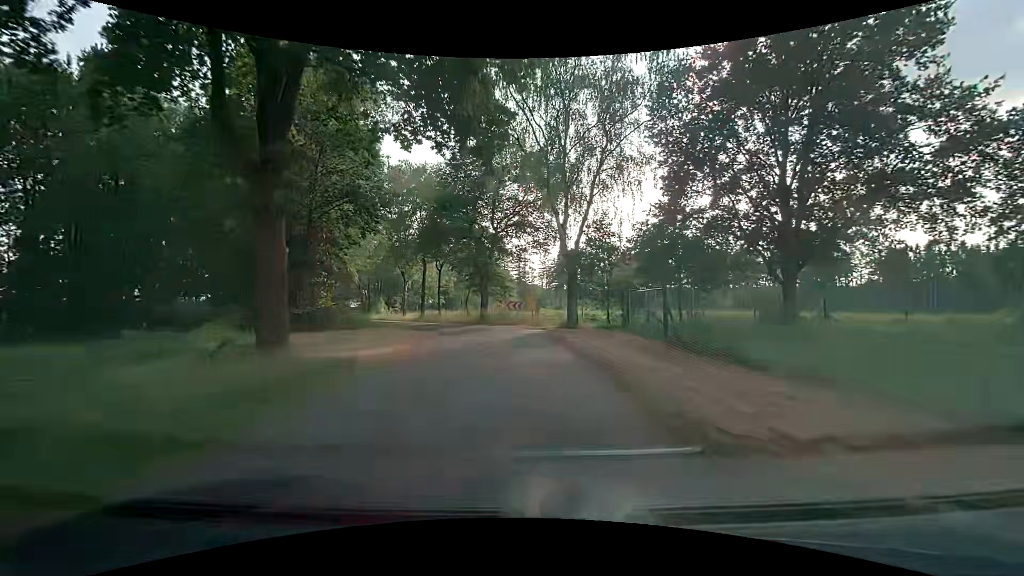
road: unclassified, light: Day
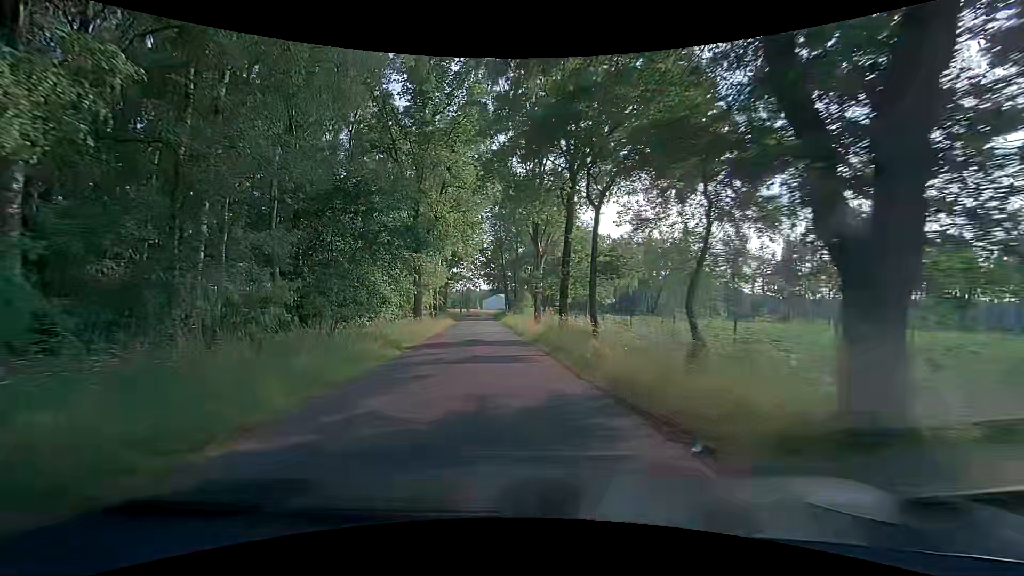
(-3.8, +32.4) m; -20°
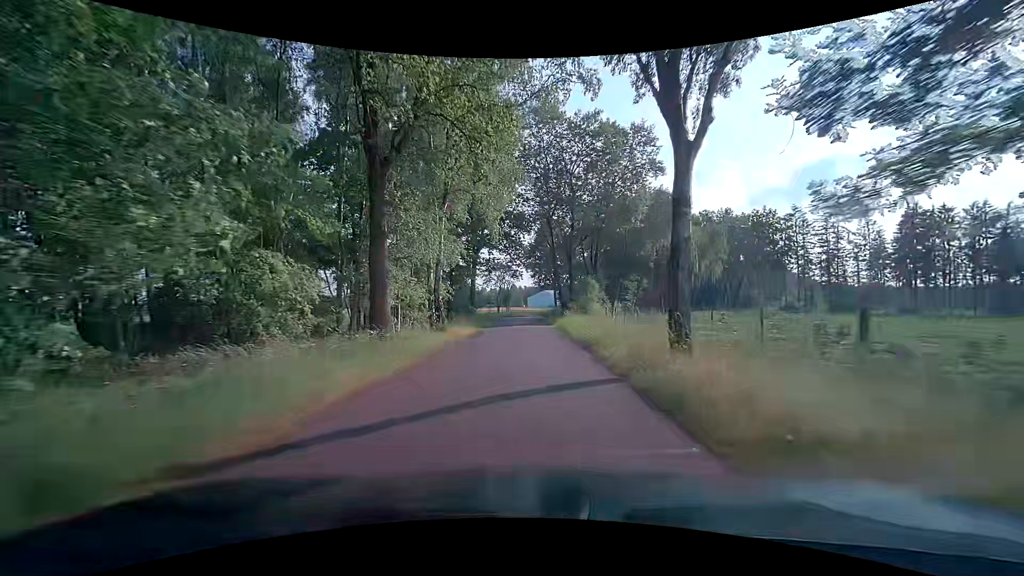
(-1.5, +21.2) m; -5°
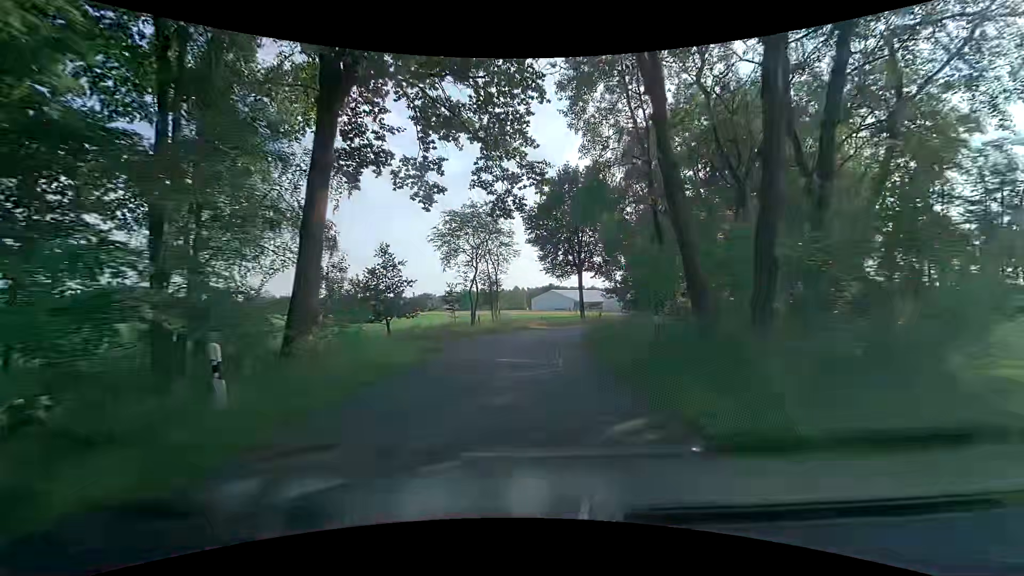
(-0.8, +38.5) m; -1°
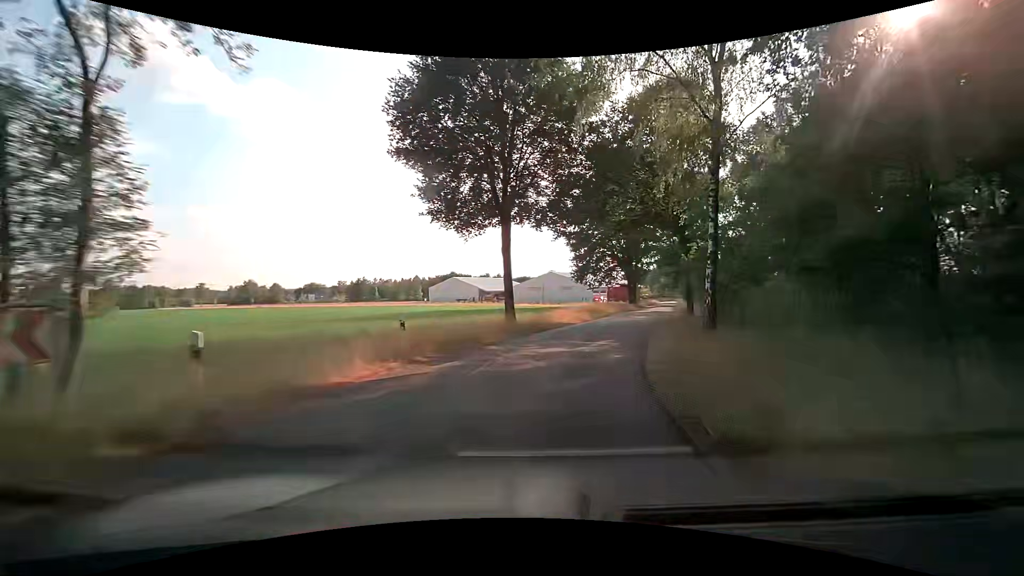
(+1.4, +29.9) m; +10°
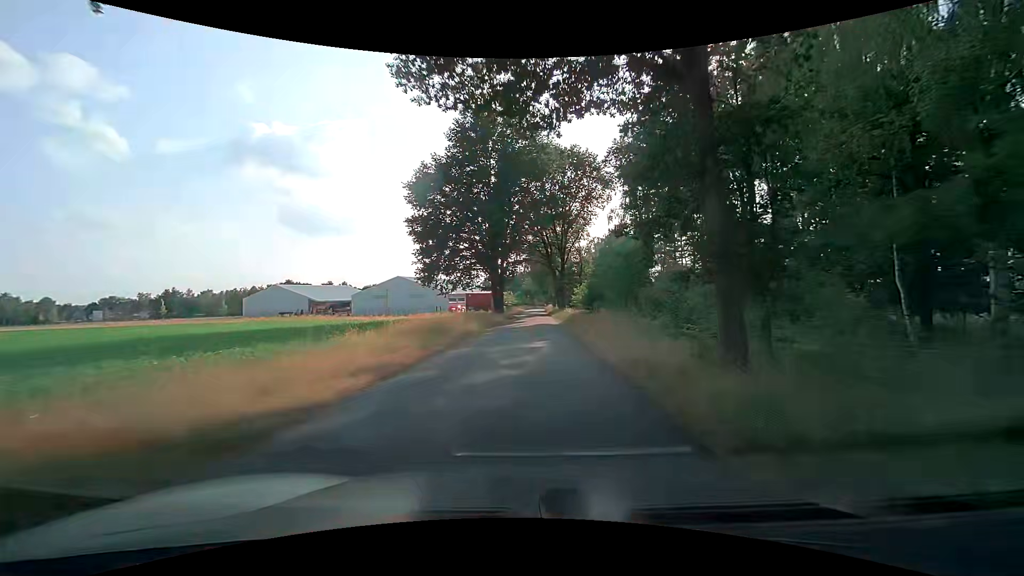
(+3.3, +22.5) m; +16°
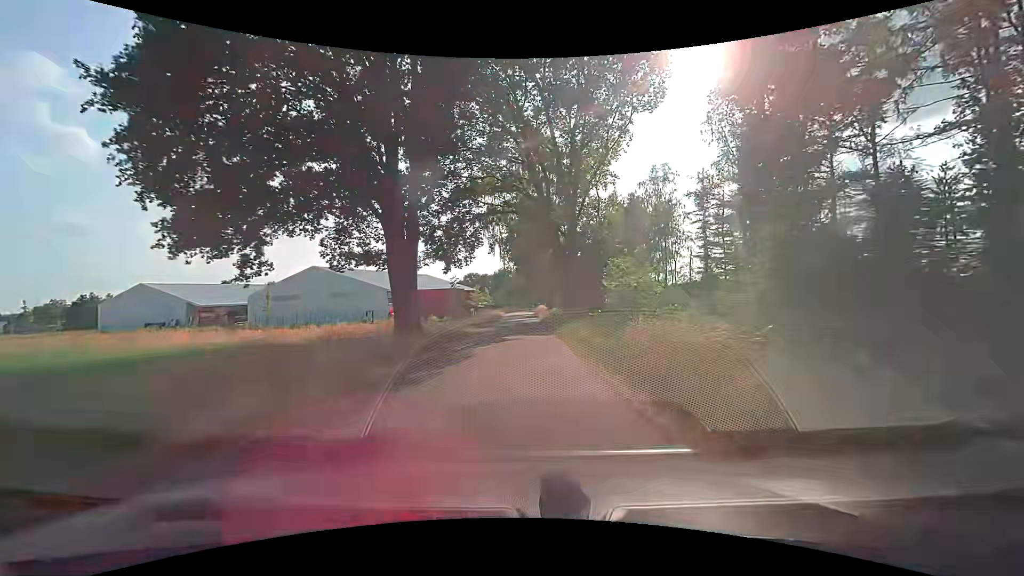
(+1.1, +39.3) m; +2°
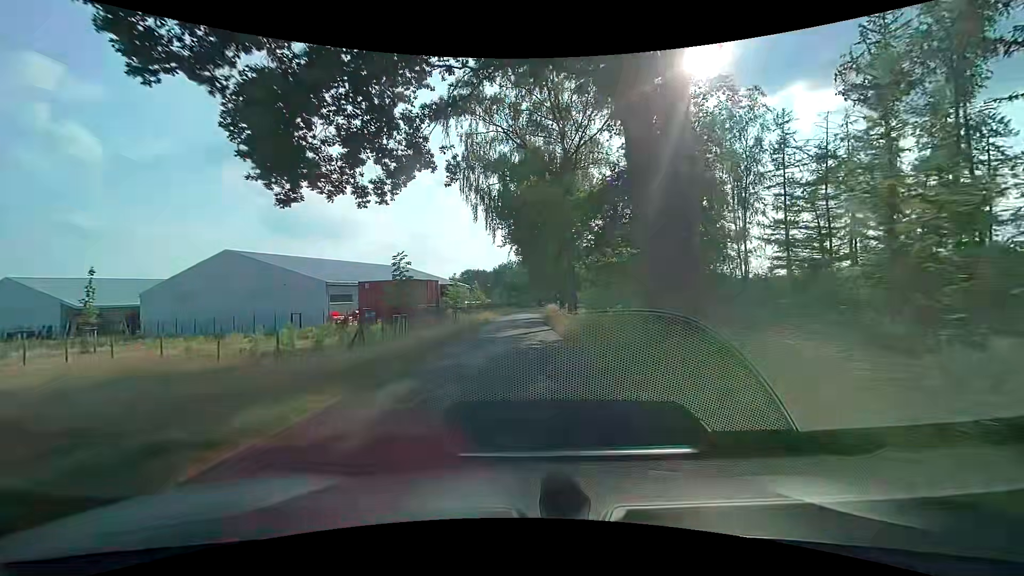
(-0.1, +24.1) m; -1°
(0, +10) (0, +20) (0, +30) (0, +40) (0, +50) (+1, +60) (+1, +70) (+2, +80) (+2, +90) (+3, +100) m
